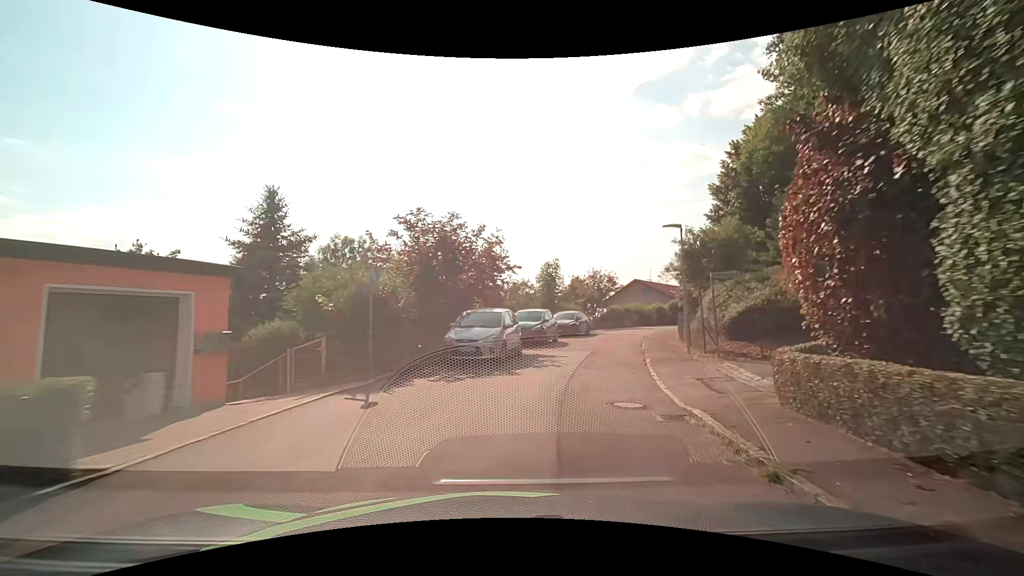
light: Day
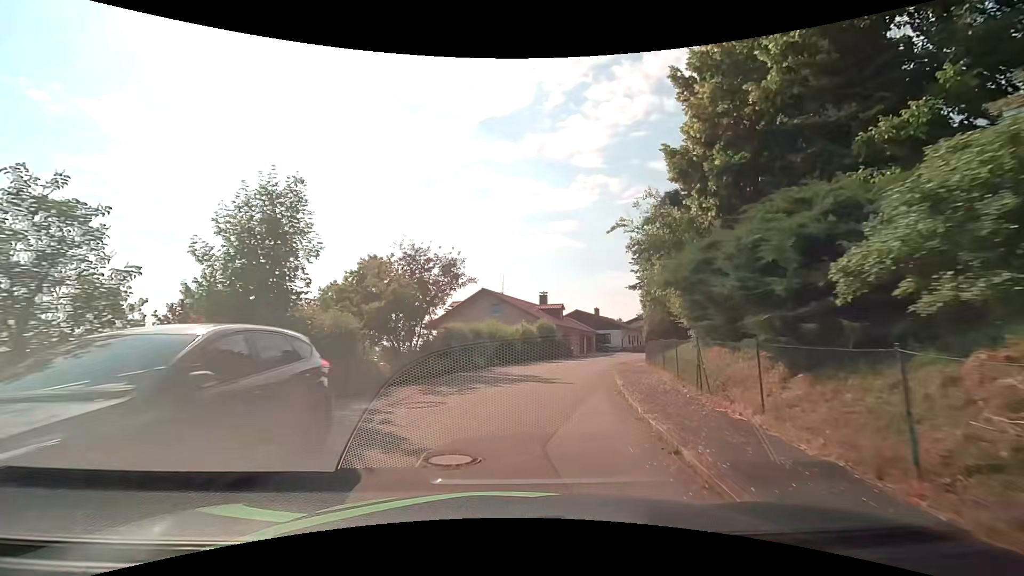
(+4.5, +24.9) m; +18°
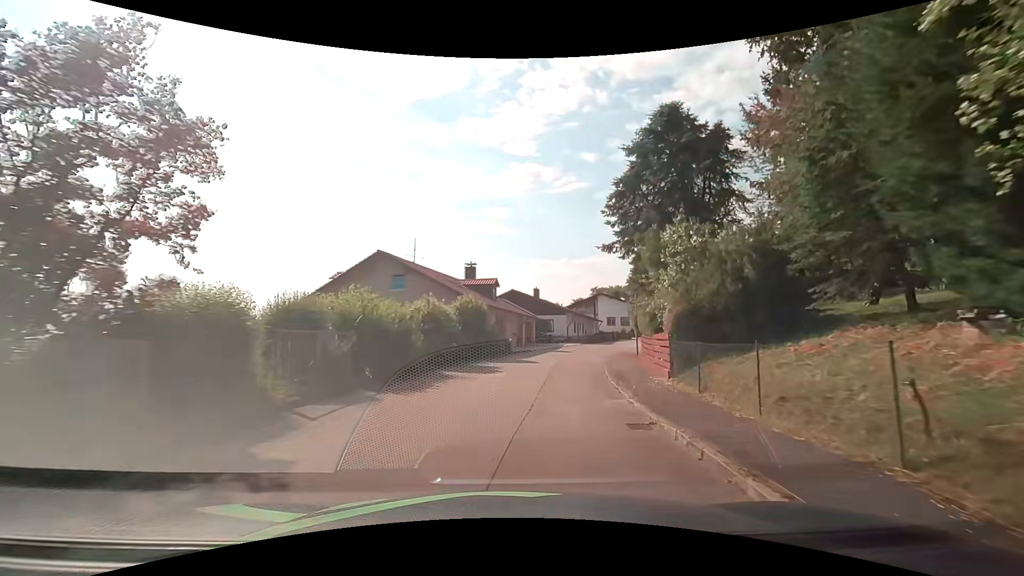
(+1.1, +14.8) m; +7°
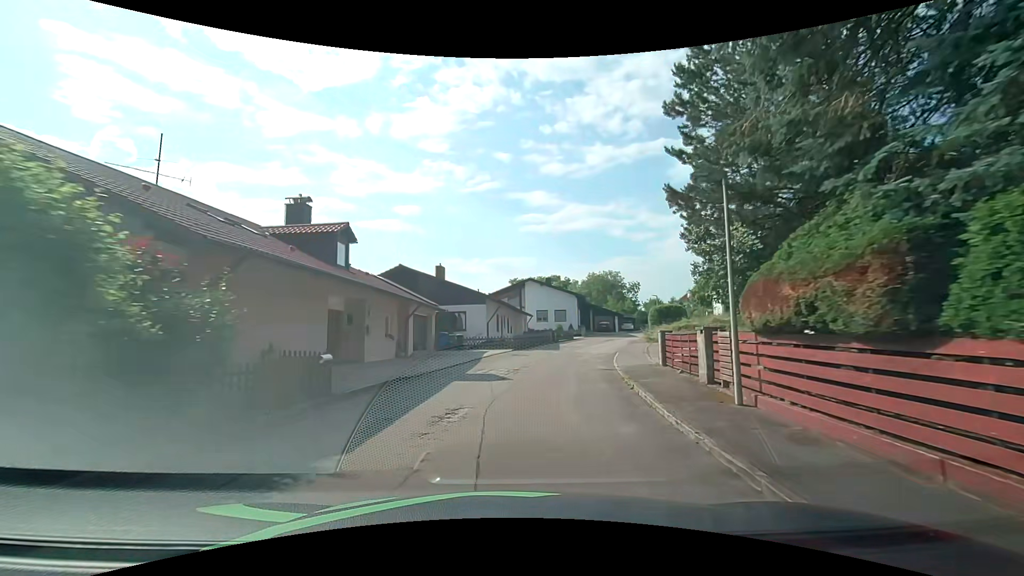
(+1.9, +20.4) m; +10°
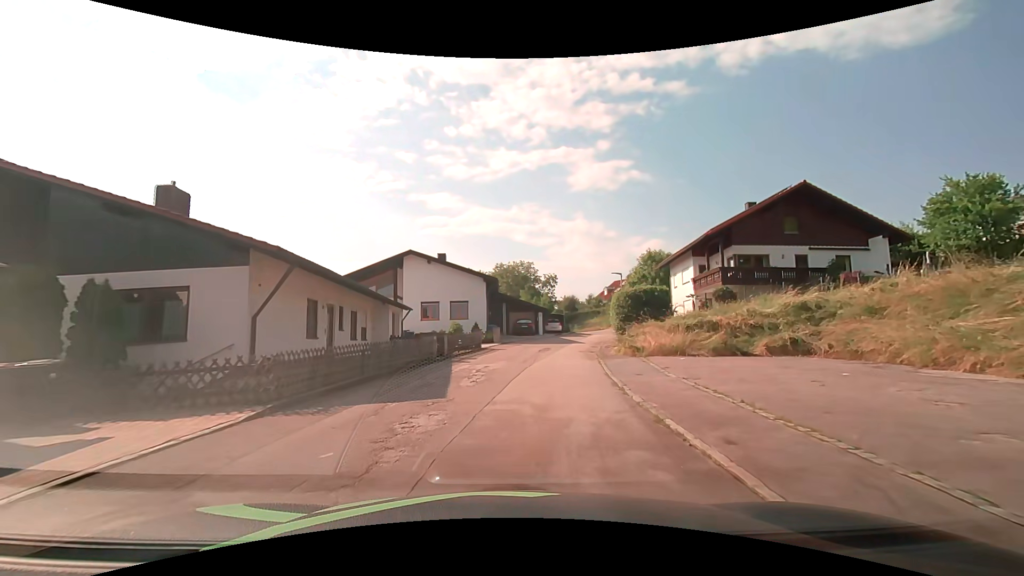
(+2.5, +21.6) m; +12°
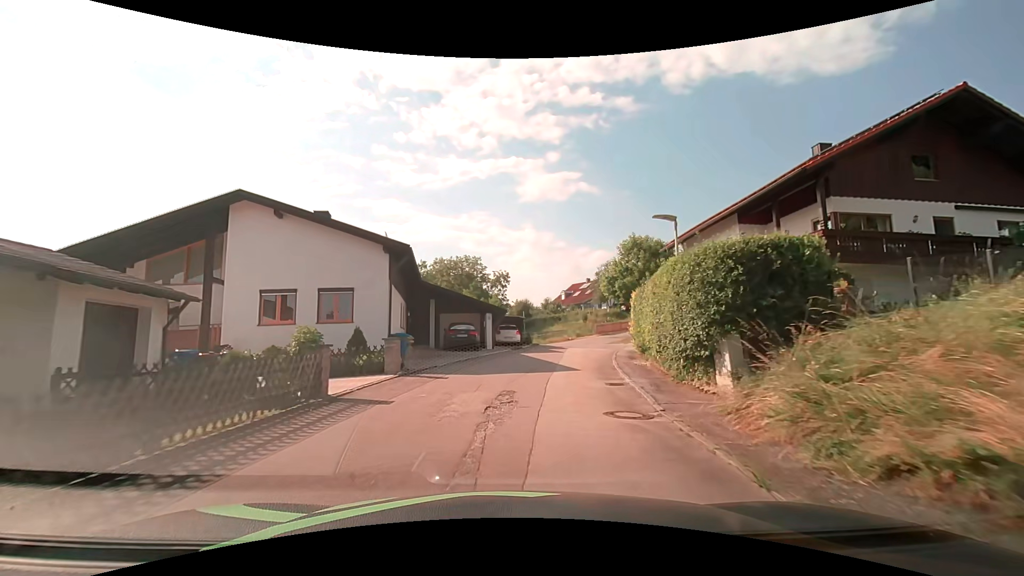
(+1.0, +16.9) m; +5°
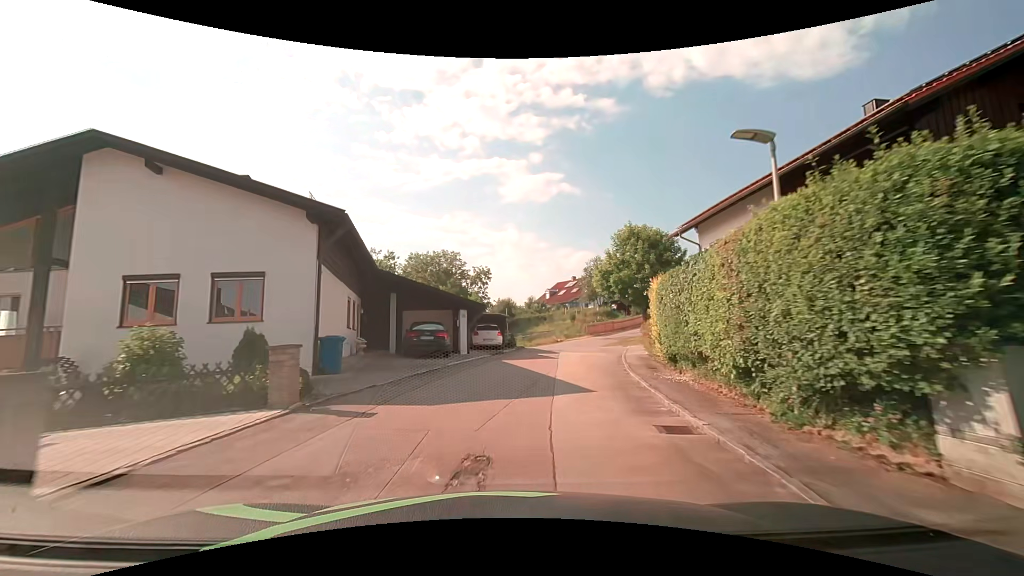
(+0.2, +5.7) m; +3°
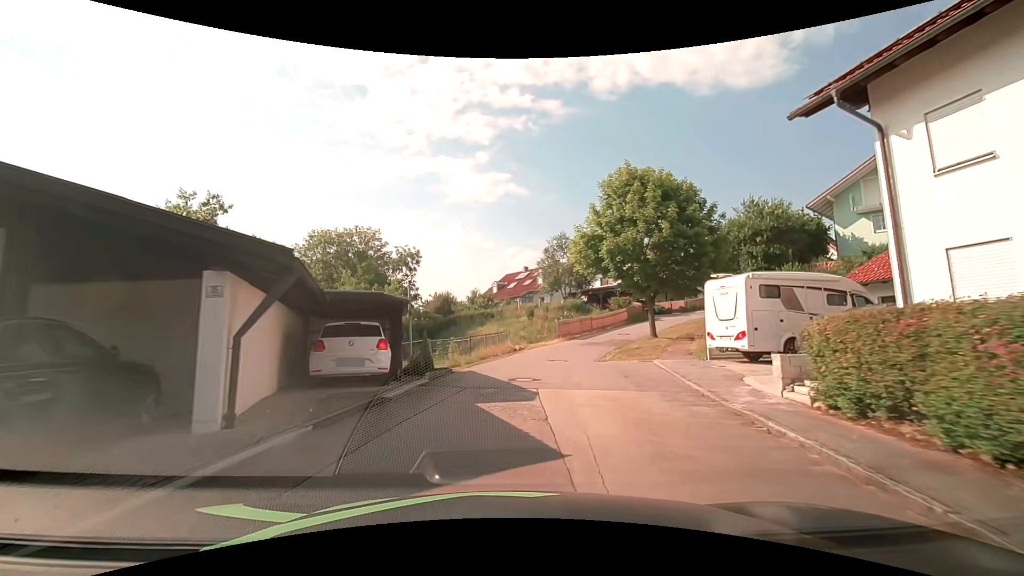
(+0.9, +16.3) m; +6°
(0, +10) (+2, +20) (+5, +29) (+11, +38) (+17, +45) (+25, +52) (+30, +60) (+31, +70) (+27, +79) (+22, +87) m
